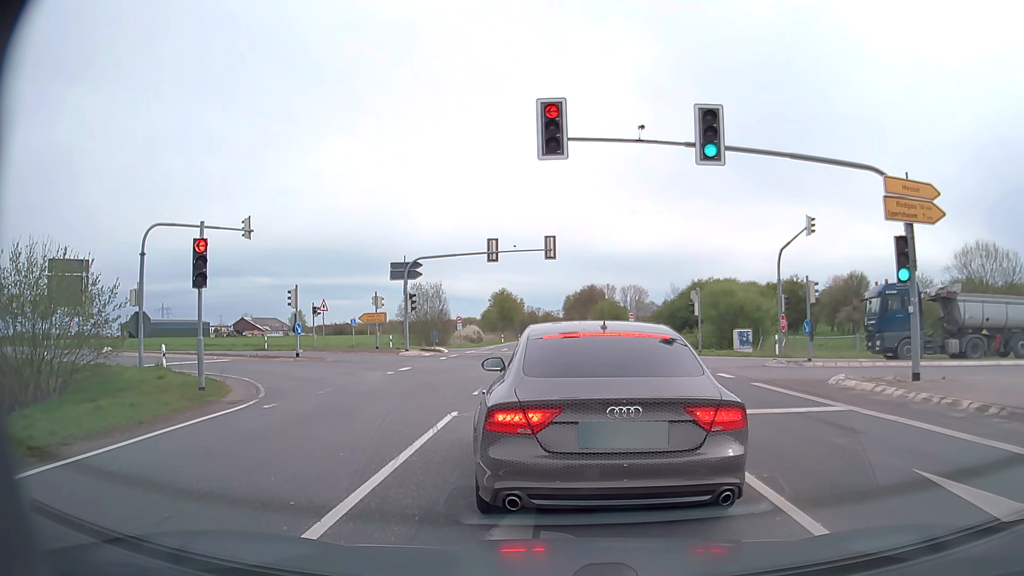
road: secondary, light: Day
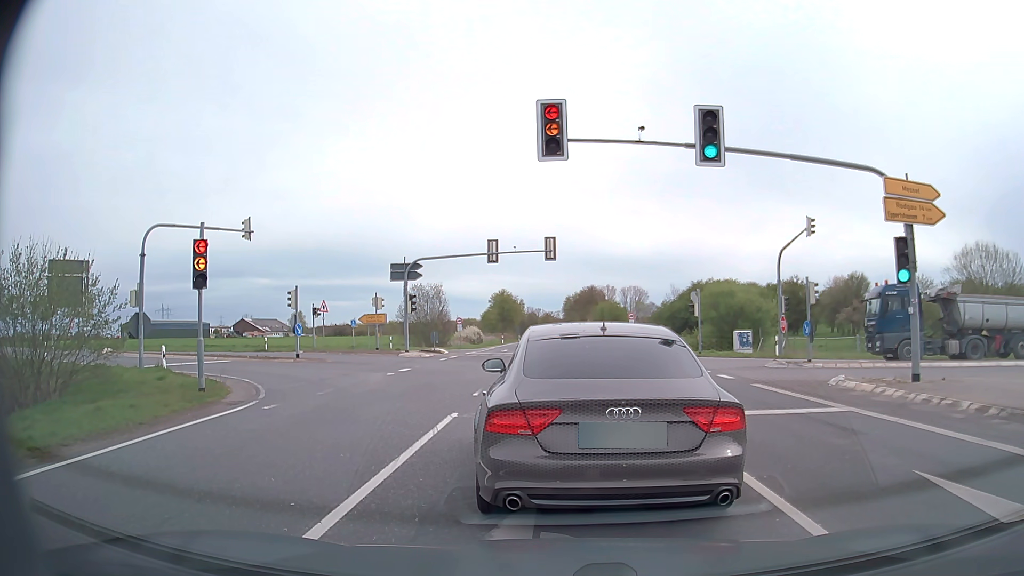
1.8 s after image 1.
(0.0, +0.1) m; 0°
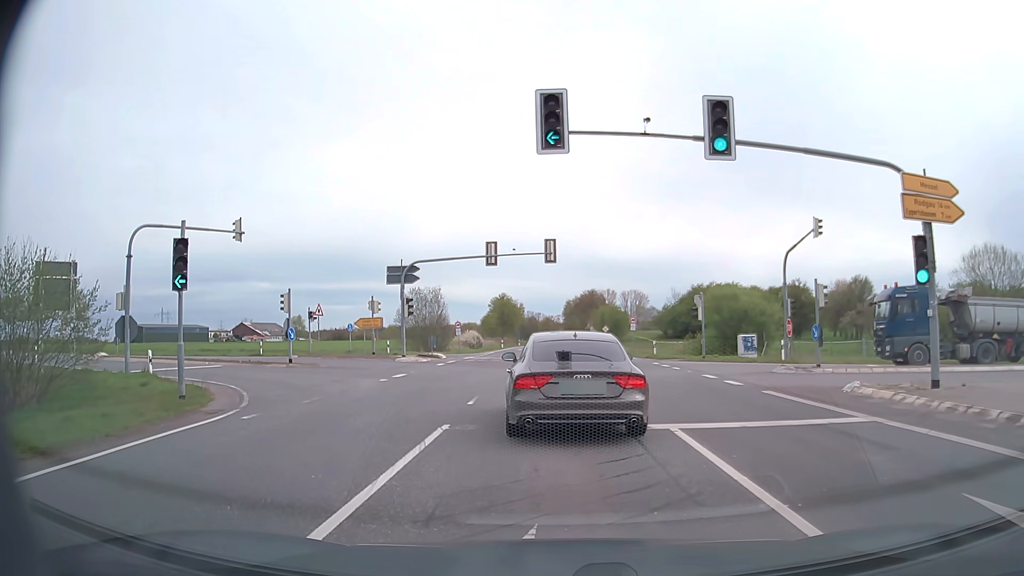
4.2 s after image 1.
(0.0, +1.0) m; -1°
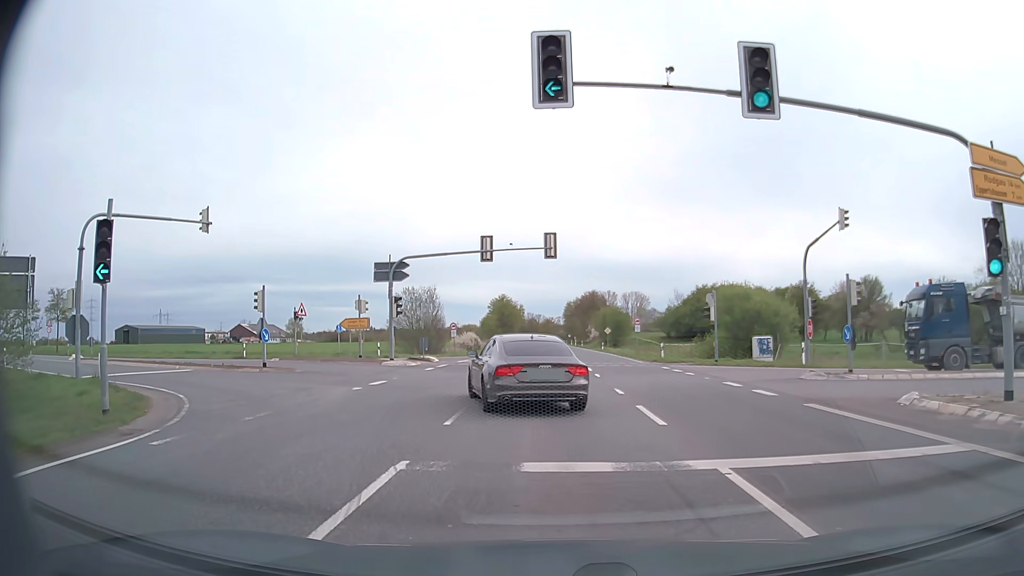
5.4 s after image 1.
(0.0, +3.2) m; 0°
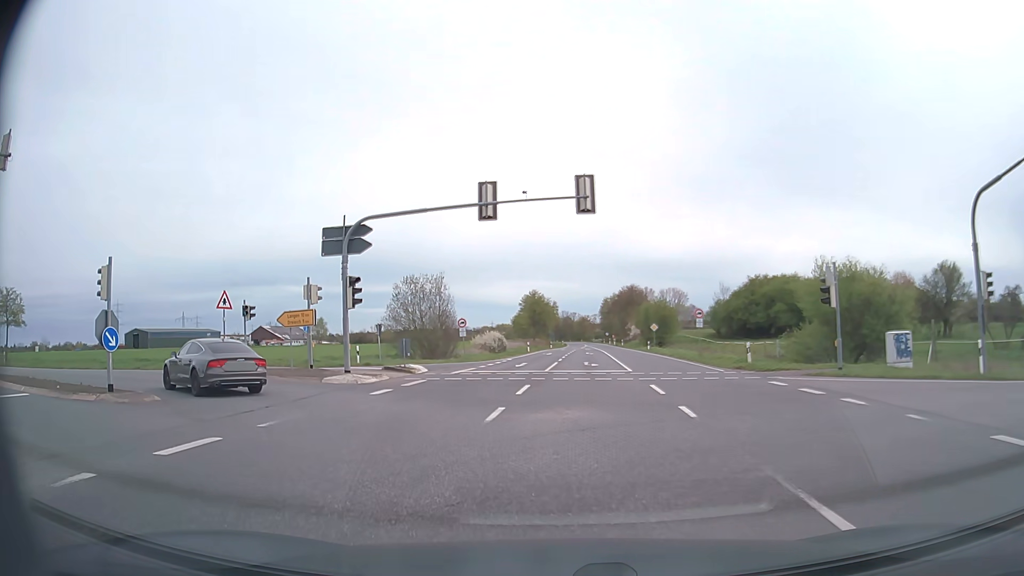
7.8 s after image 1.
(0.0, +13.1) m; -3°
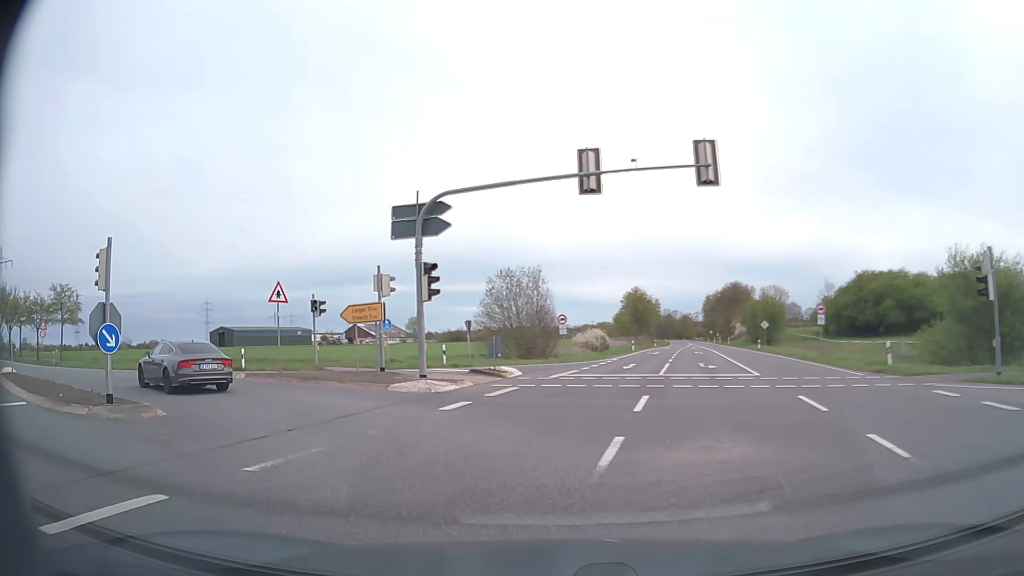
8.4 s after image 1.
(-0.3, +4.1) m; -8°
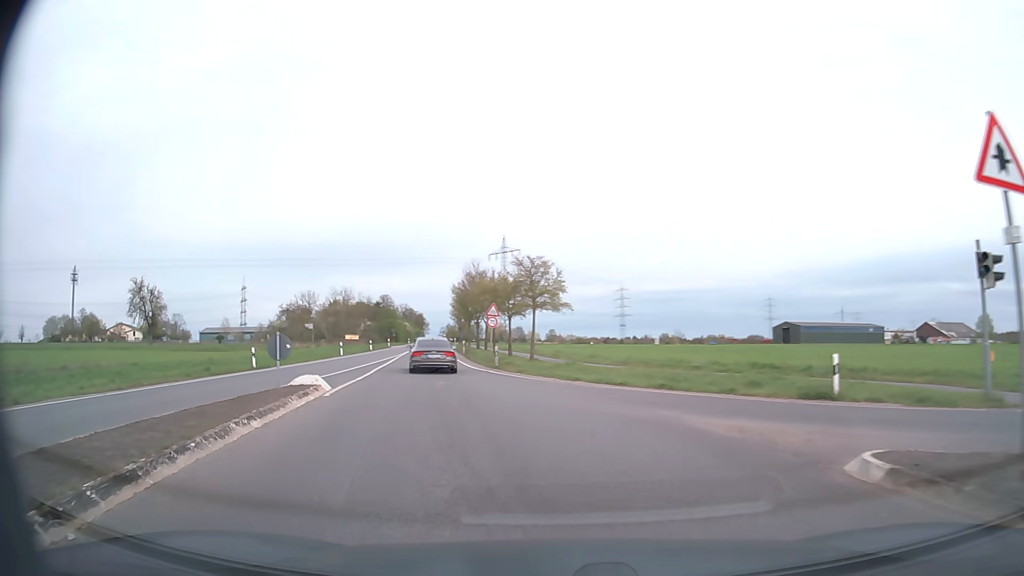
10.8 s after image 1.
(-7.1, +15.9) m; -48°
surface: asphalt
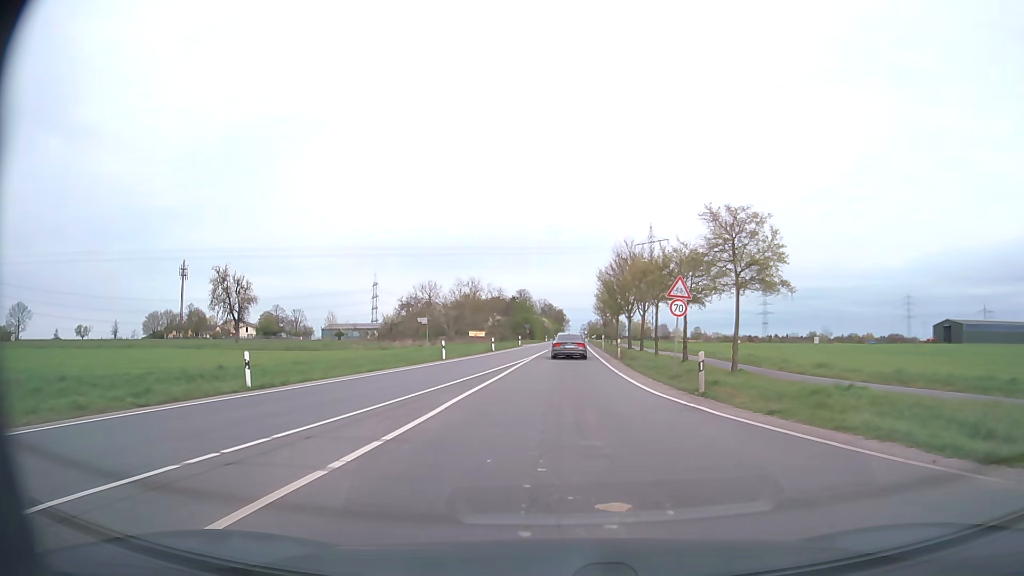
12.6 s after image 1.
(-2.7, +15.6) m; -13°
(0, +10) (0, +20) (0, +30) (0, +40) (+1, +50) (+1, +60) (+1, +70) (+2, +80) (+2, +90) (+2, +100) m
